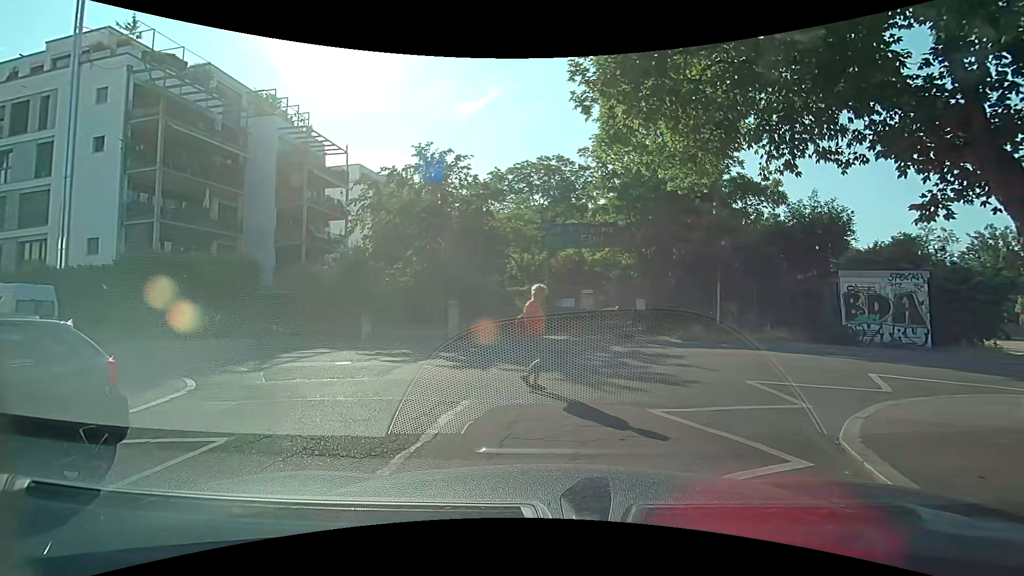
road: residential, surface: asphalt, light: Day
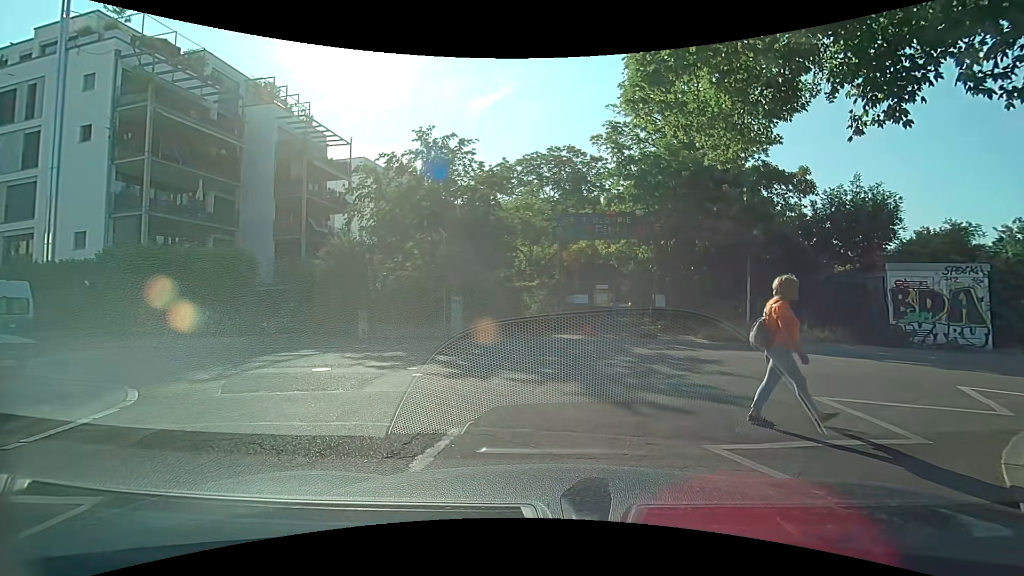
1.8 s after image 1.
(0.0, +1.8) m; 0°
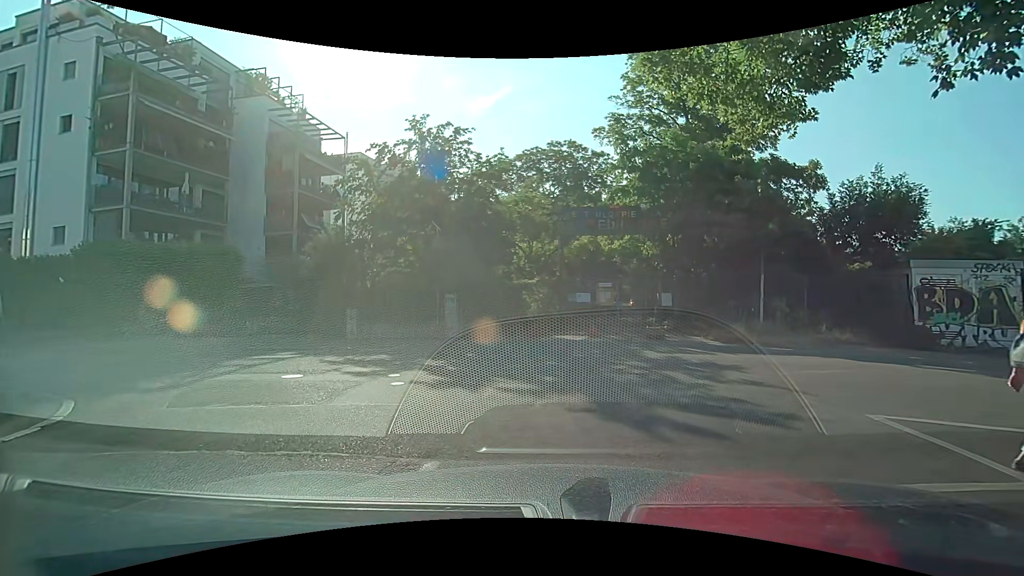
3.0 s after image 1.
(0.0, +1.2) m; 0°
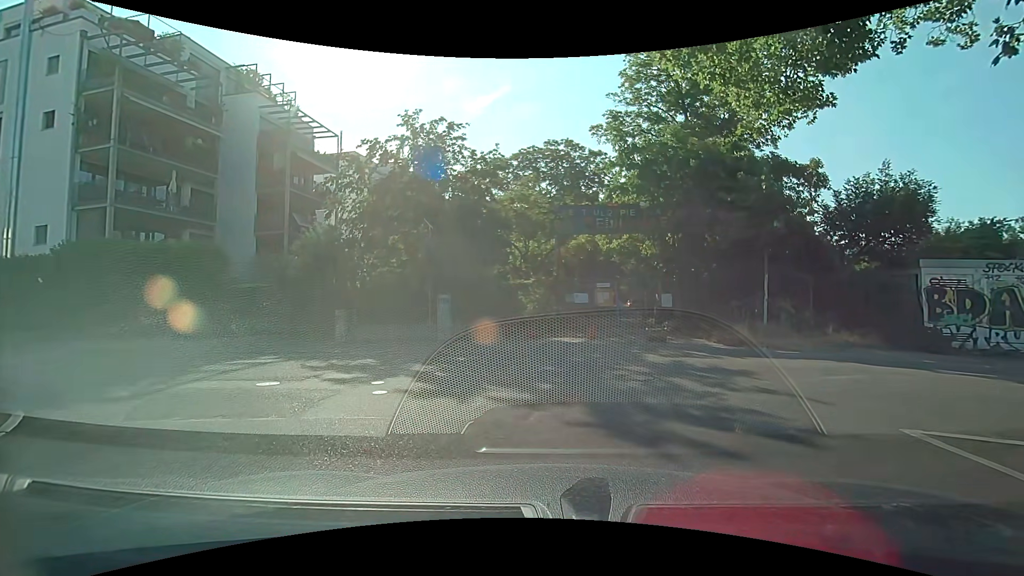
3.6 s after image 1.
(0.0, +0.7) m; 0°
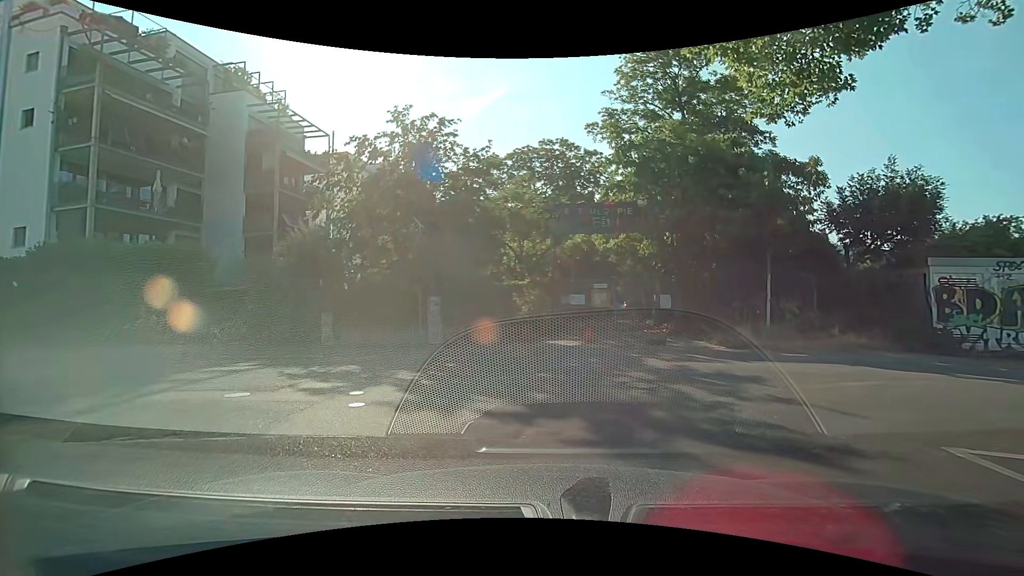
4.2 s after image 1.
(0.0, +0.7) m; 0°
